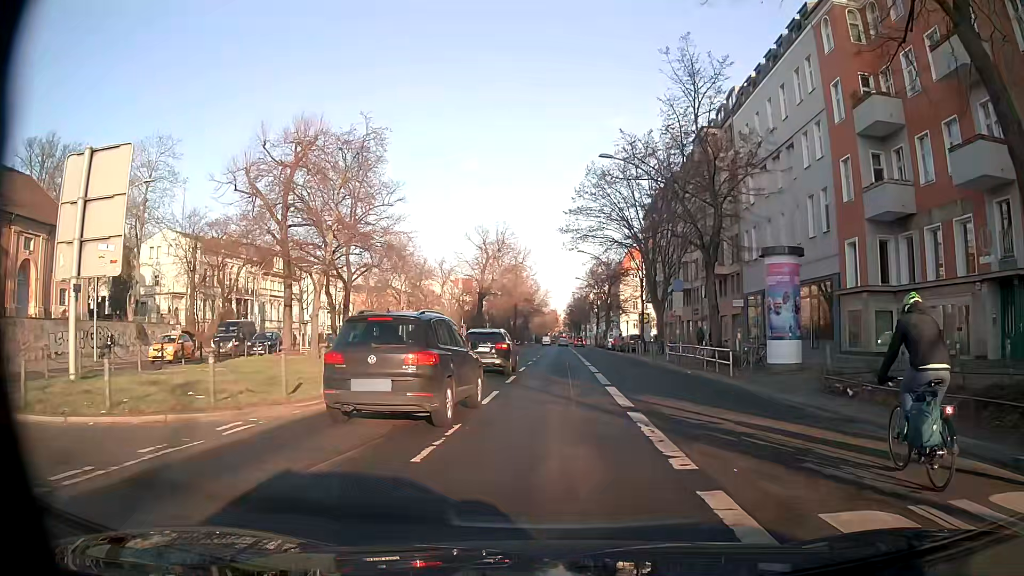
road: primary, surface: asphalt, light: Day
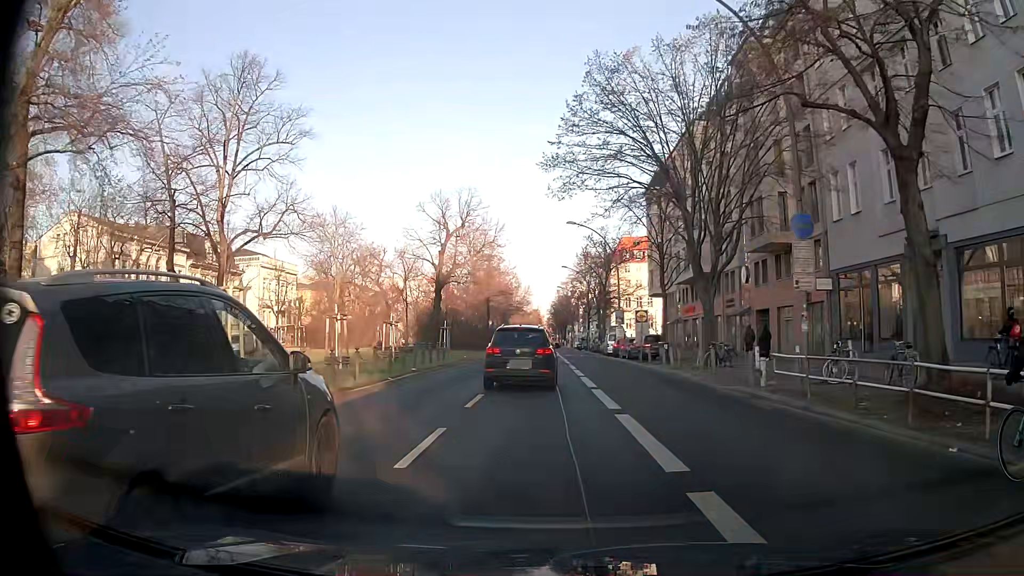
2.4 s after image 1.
(+0.4, +18.3) m; +2°
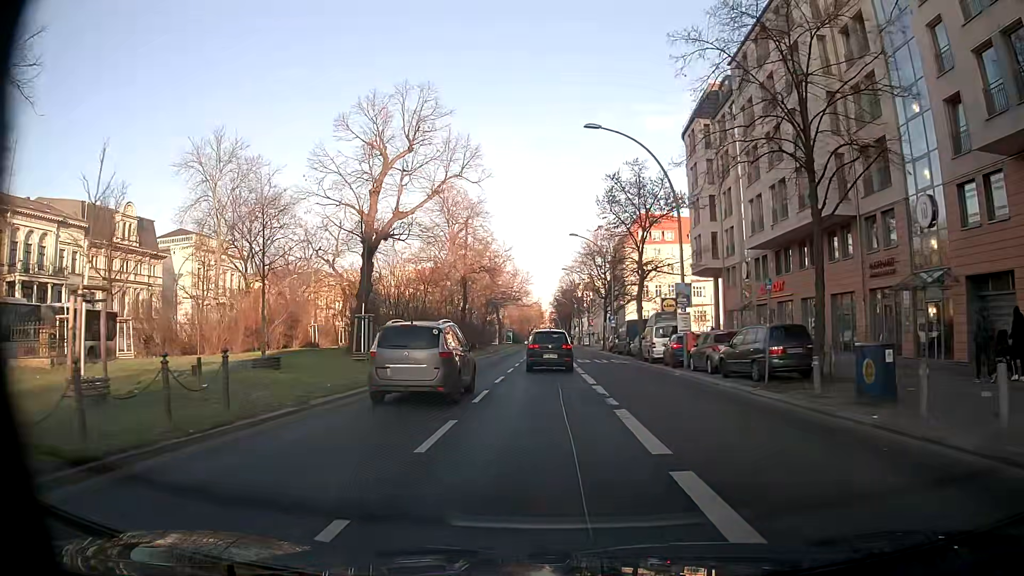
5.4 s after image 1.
(-0.1, +23.1) m; 0°
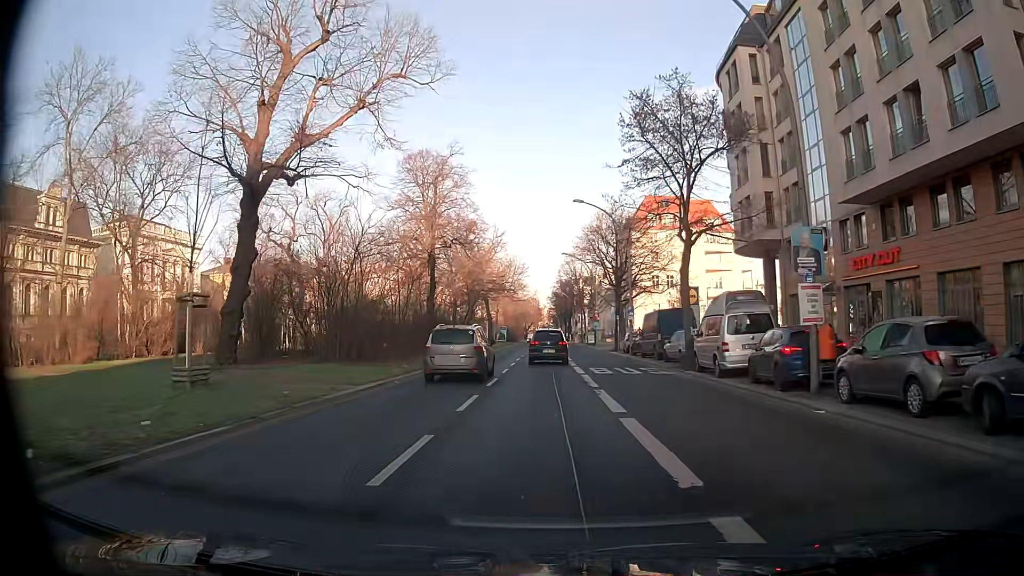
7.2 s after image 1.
(-0.1, +13.9) m; 0°
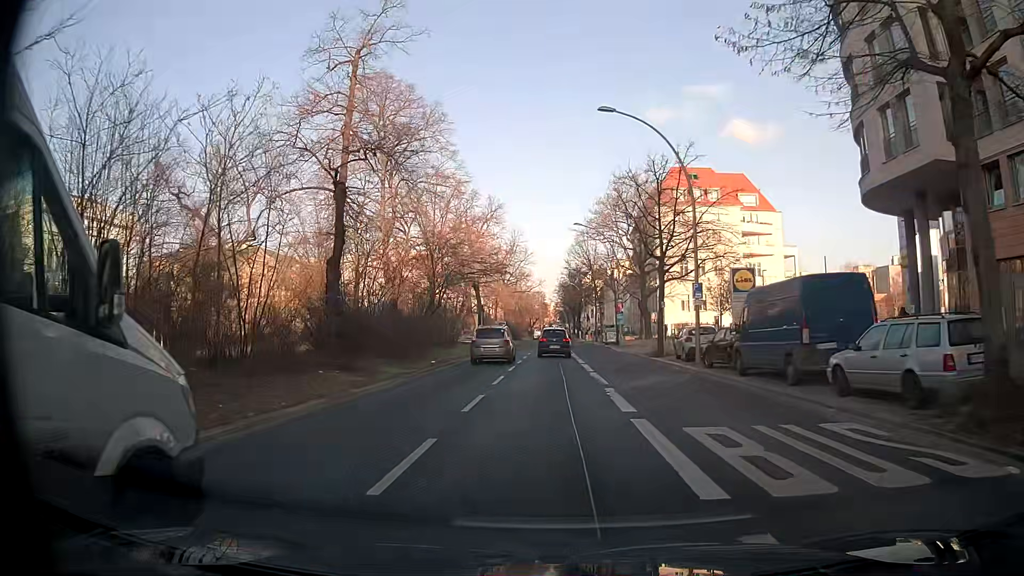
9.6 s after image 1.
(-0.2, +18.5) m; 0°
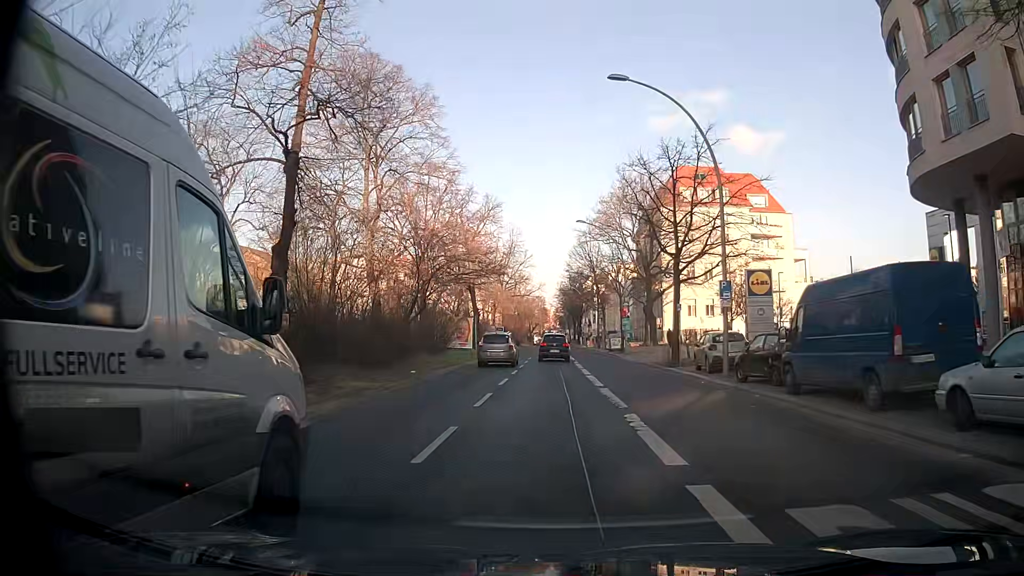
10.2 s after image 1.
(0.0, +4.2) m; -1°
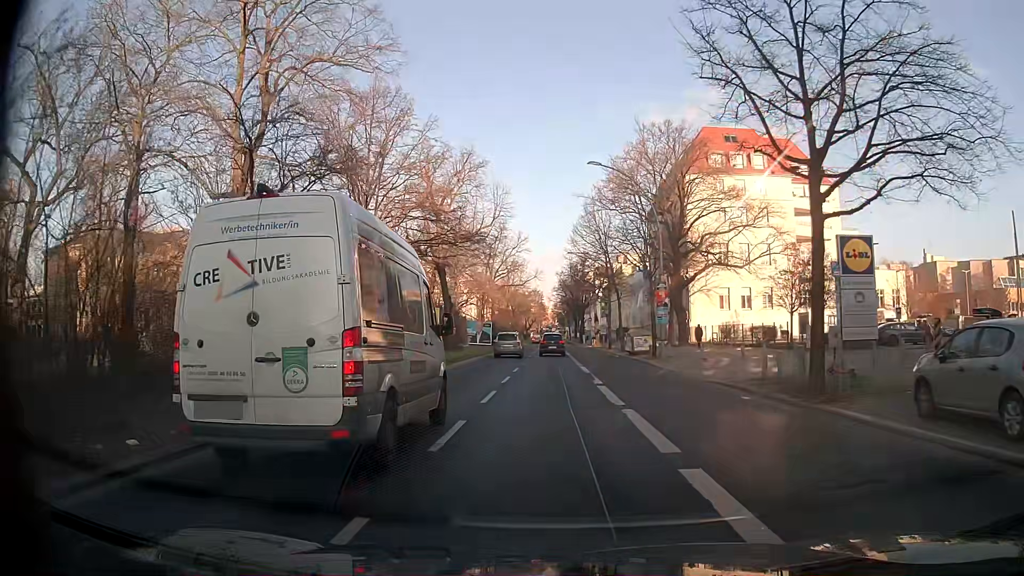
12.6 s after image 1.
(+0.1, +17.4) m; 0°
